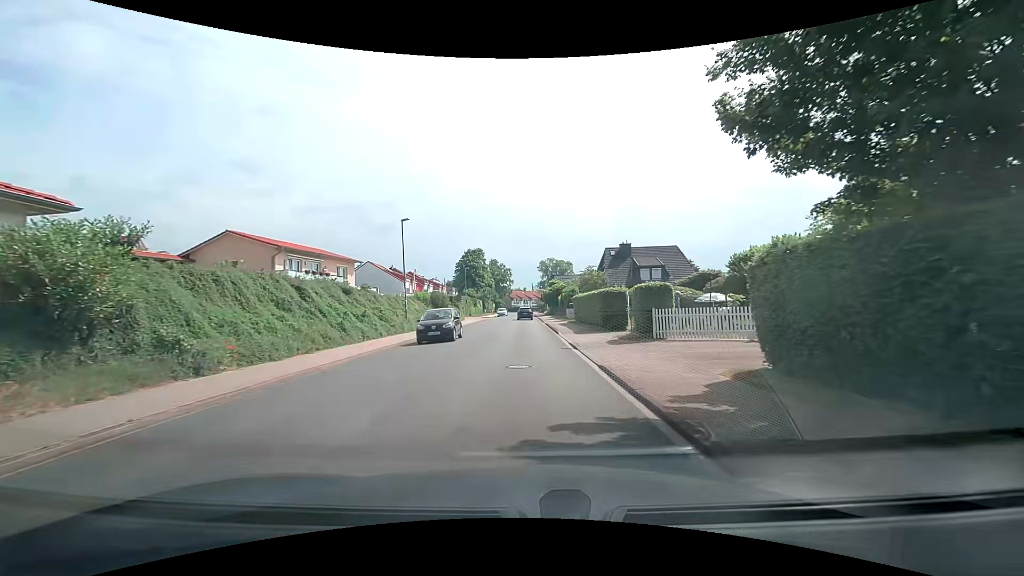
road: unclassified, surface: asphalt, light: Day
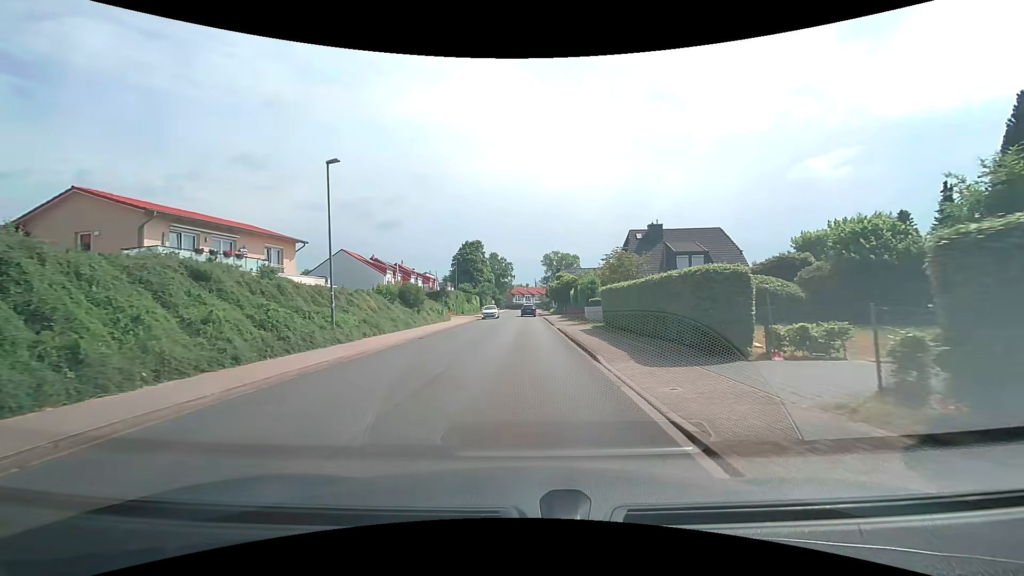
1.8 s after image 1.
(-0.1, +13.5) m; 0°
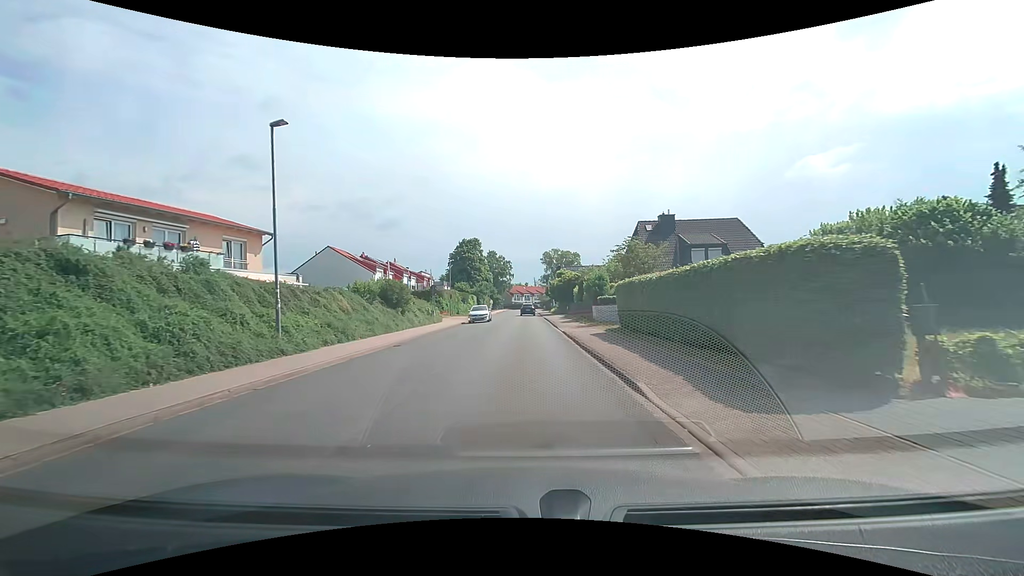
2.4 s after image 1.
(0.0, +4.5) m; 0°
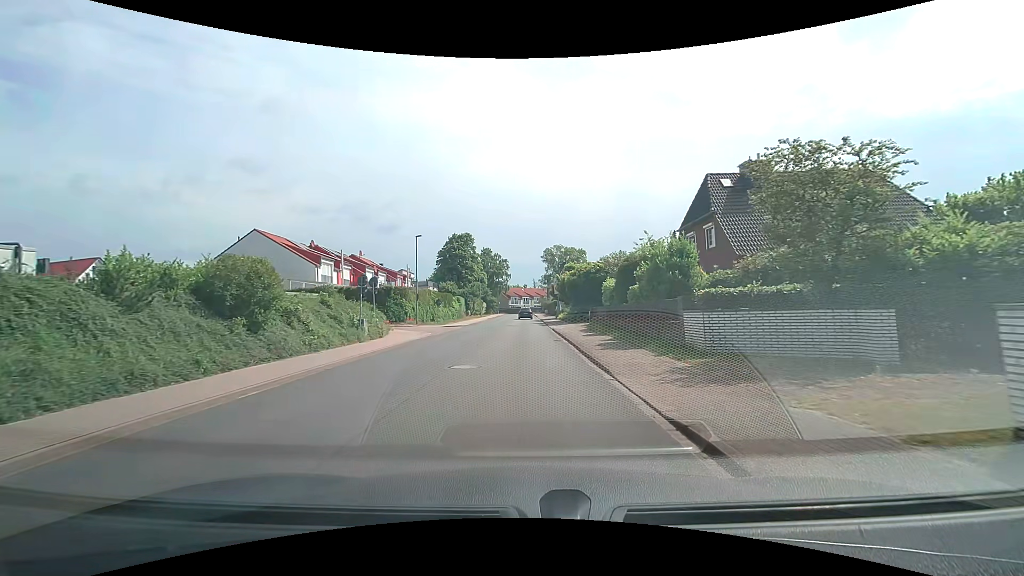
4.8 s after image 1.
(+0.1, +18.1) m; +1°
